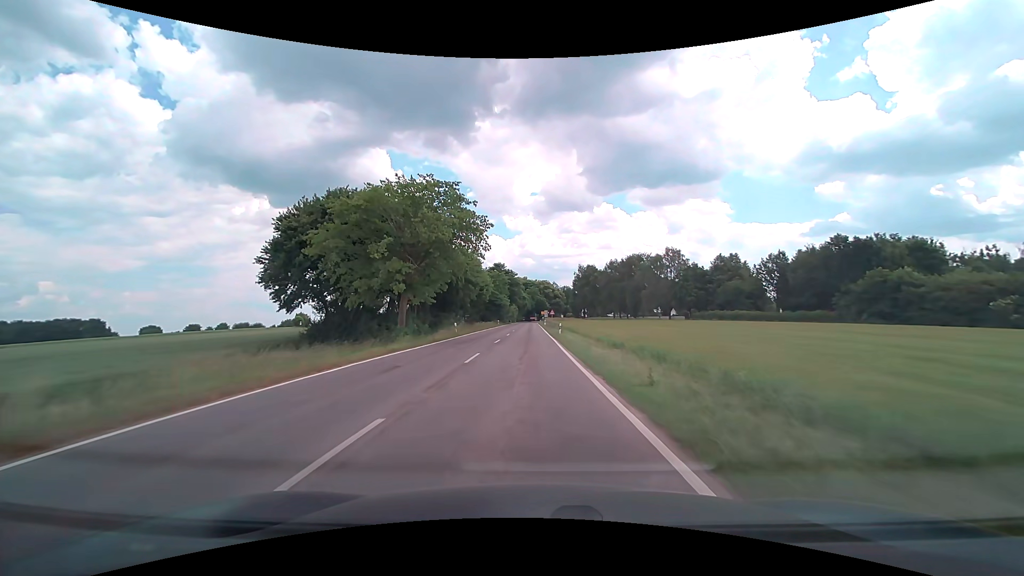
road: tertiary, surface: asphalt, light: Day
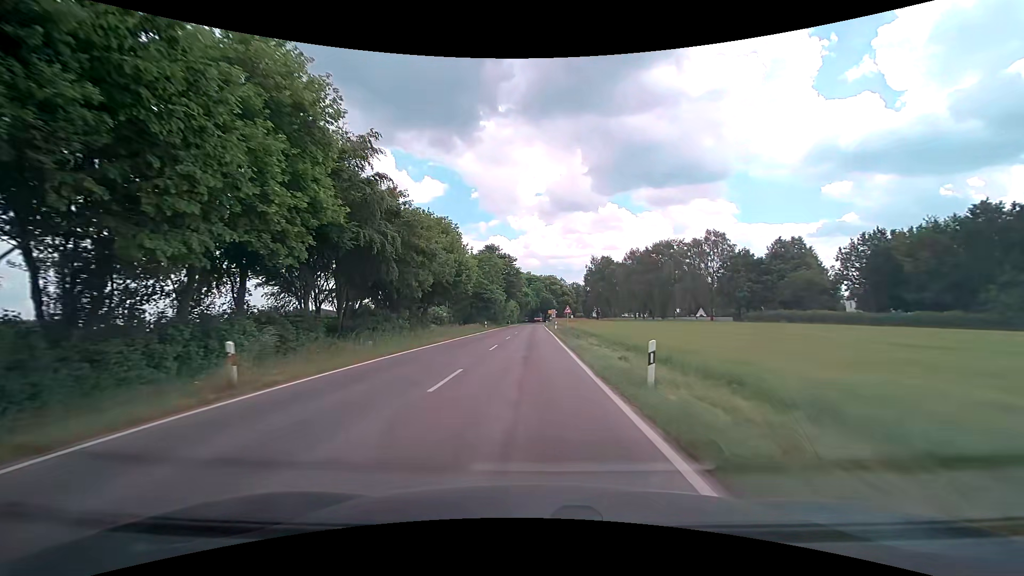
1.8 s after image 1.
(-0.1, +29.7) m; 0°
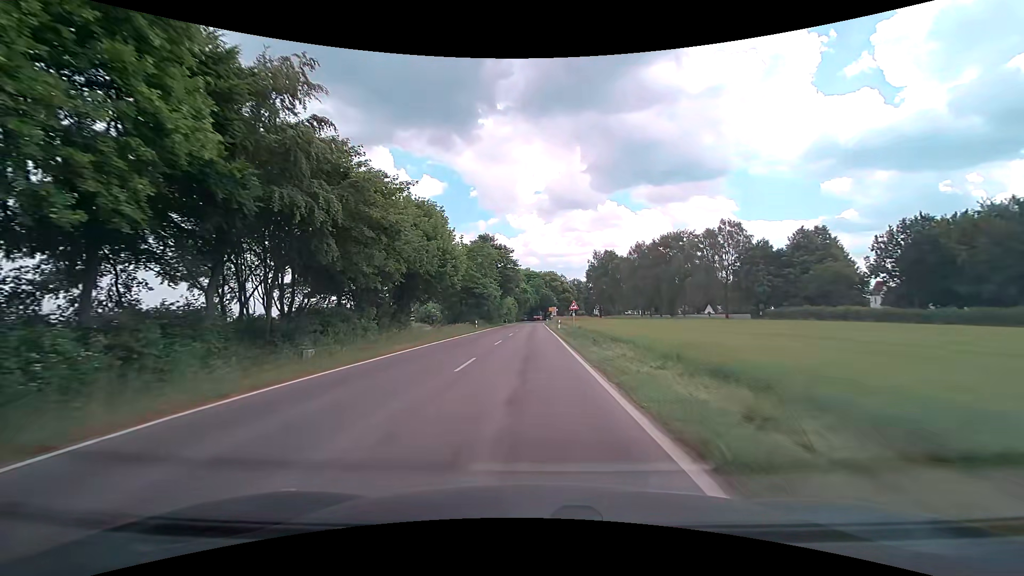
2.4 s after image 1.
(0.0, +9.1) m; 0°
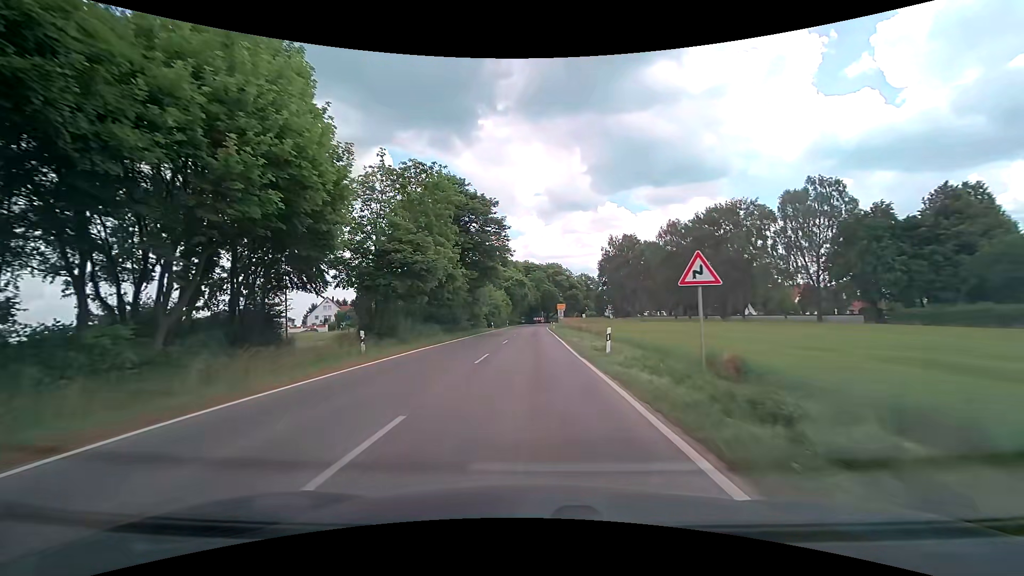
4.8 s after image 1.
(-0.1, +33.3) m; 0°
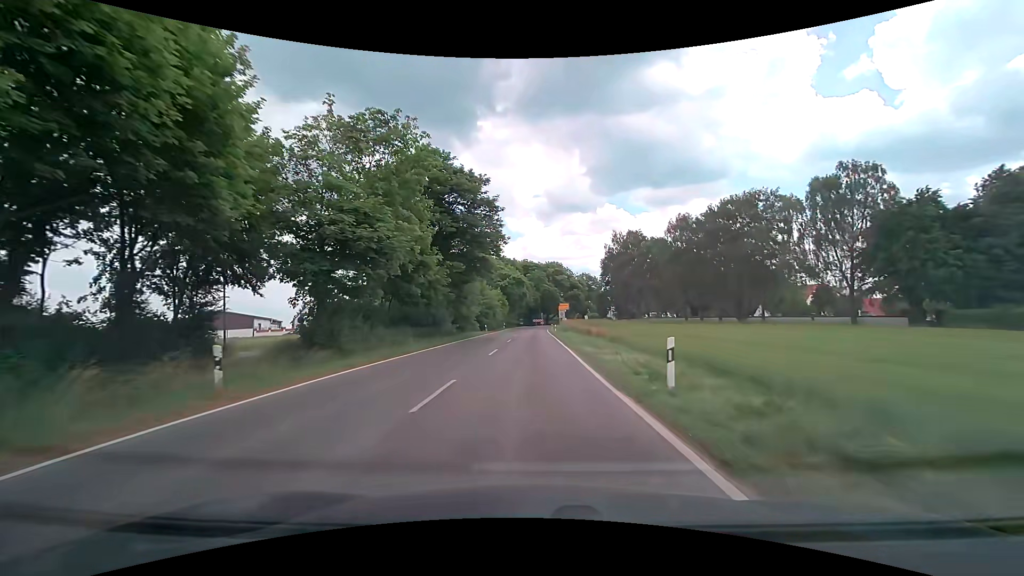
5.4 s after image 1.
(0.0, +7.7) m; 0°
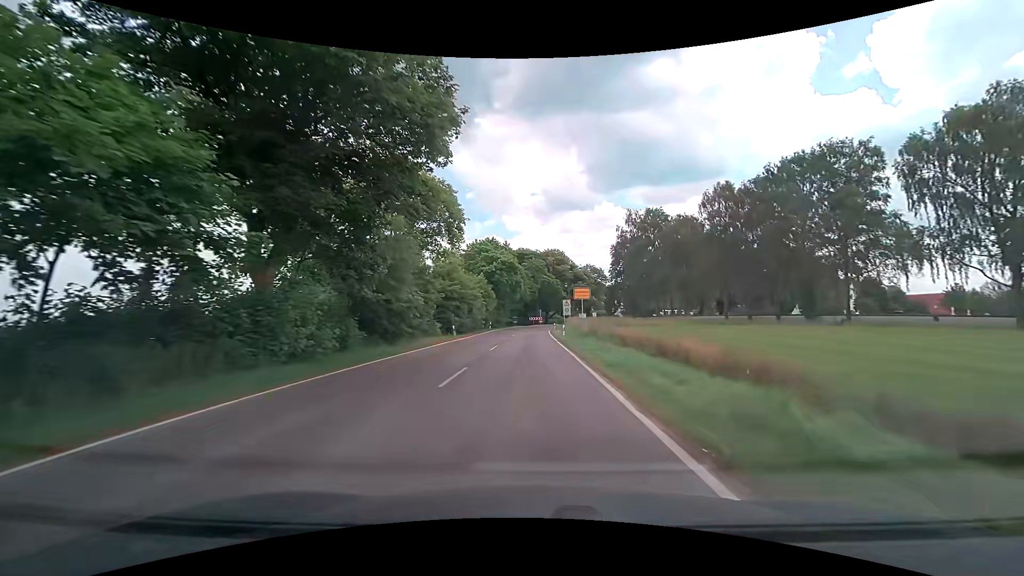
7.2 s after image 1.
(+0.1, +21.6) m; 0°
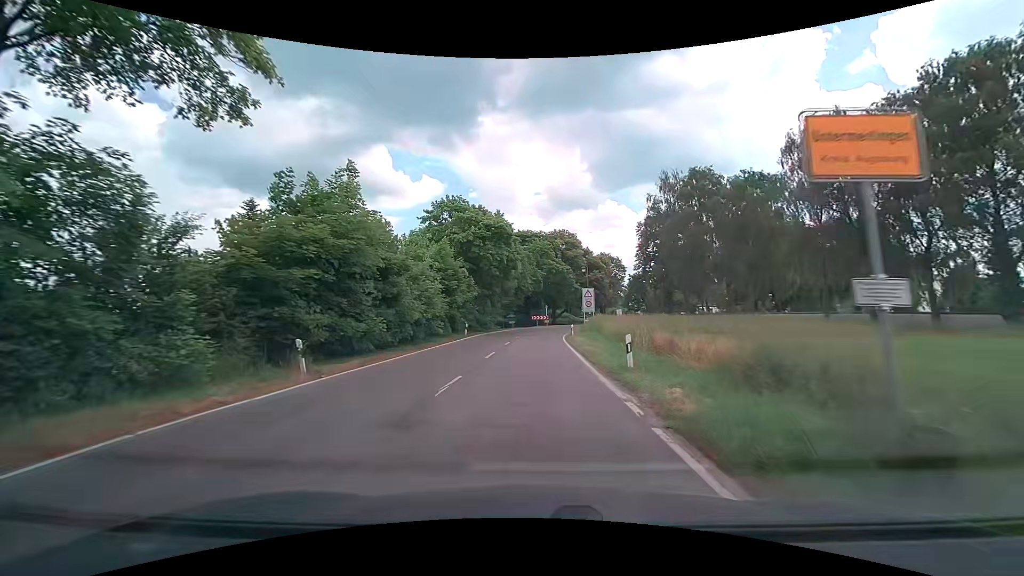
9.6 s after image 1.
(+0.1, +24.9) m; 0°
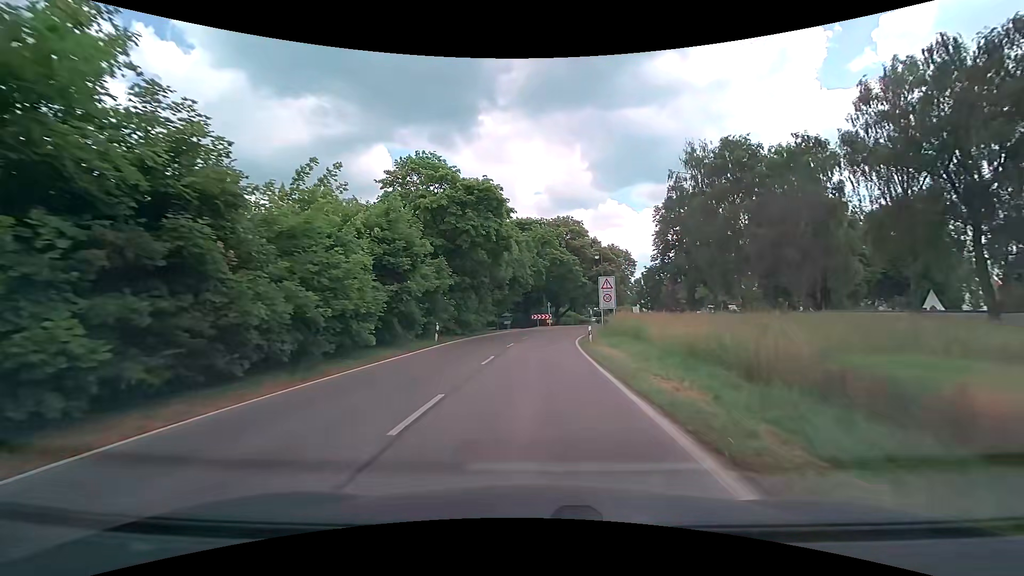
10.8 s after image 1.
(0.0, +11.8) m; 0°
(0, +10) (0, +20) (+1, +30) (+2, +40) (+4, +50) (+7, +59) (+12, +68) (+17, +77) (+23, +84) (+30, +92) m
